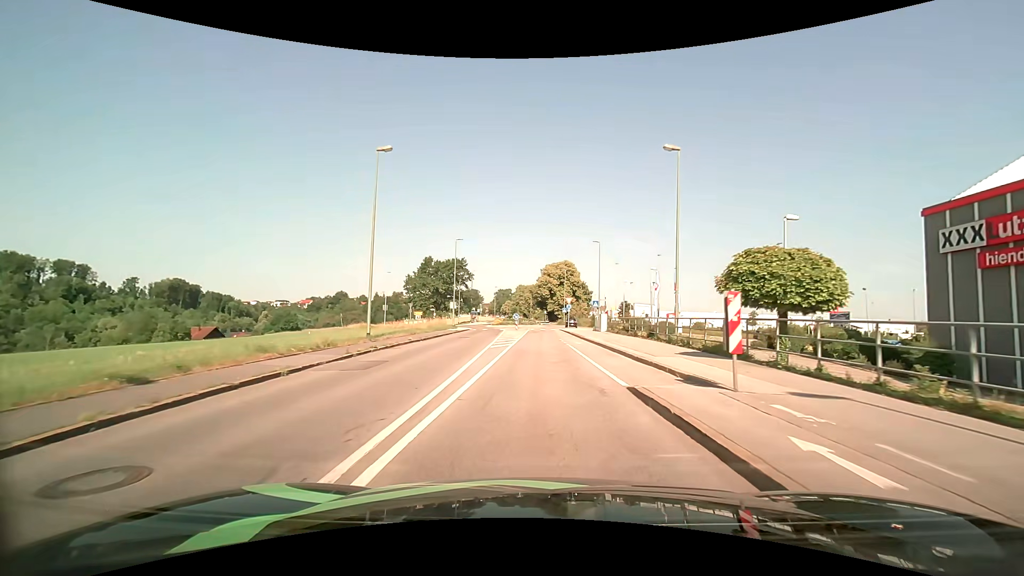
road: tertiary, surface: asphalt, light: Day
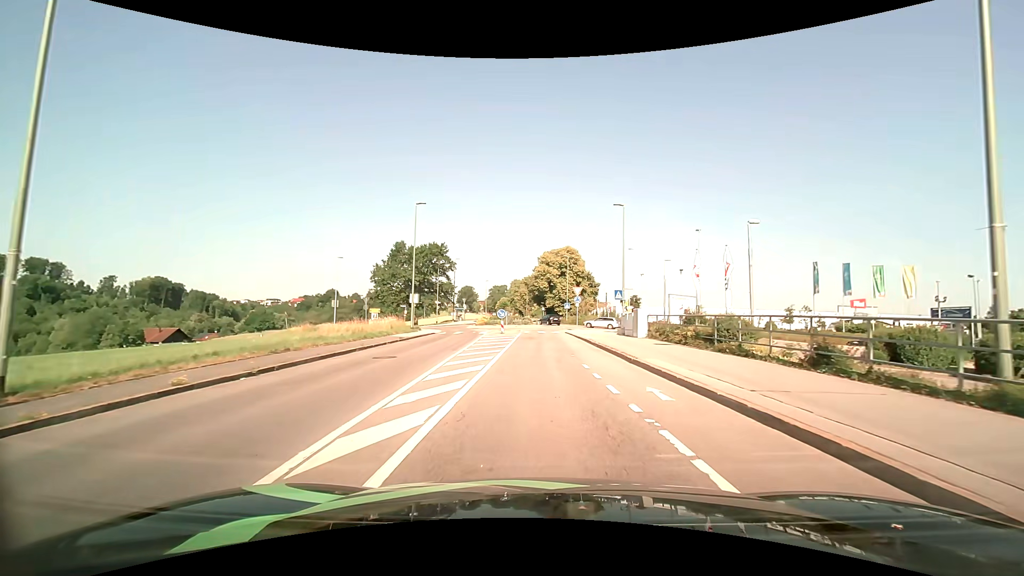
(+0.1, +17.1) m; +1°
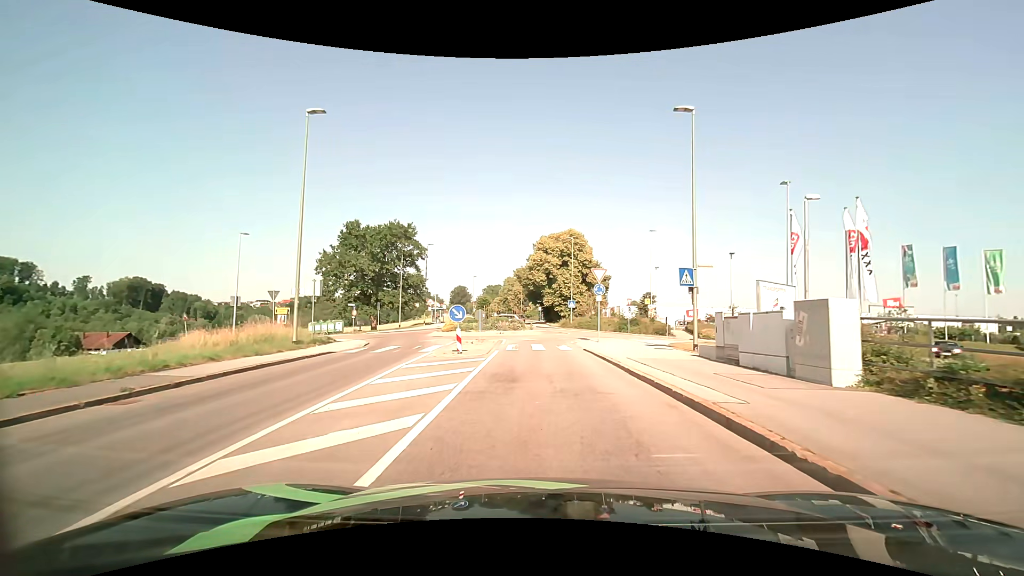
(+0.1, +17.8) m; 0°
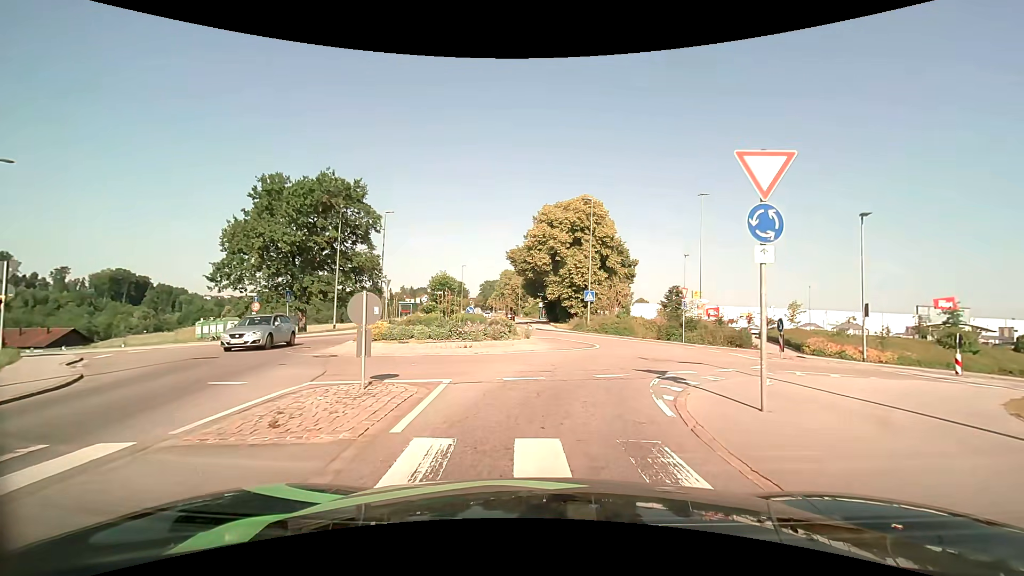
(0.0, +18.0) m; 0°
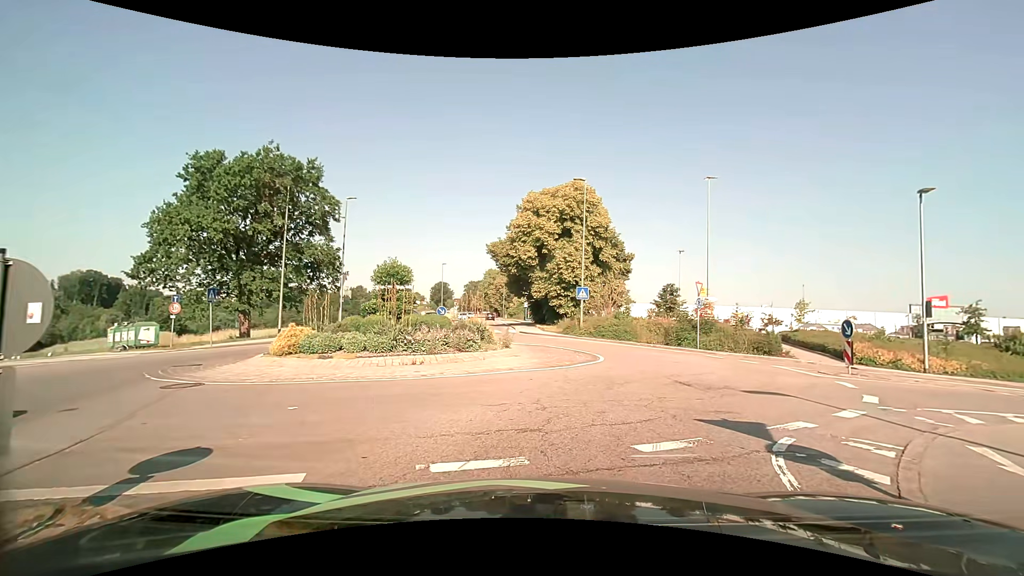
(0.0, +5.5) m; +1°
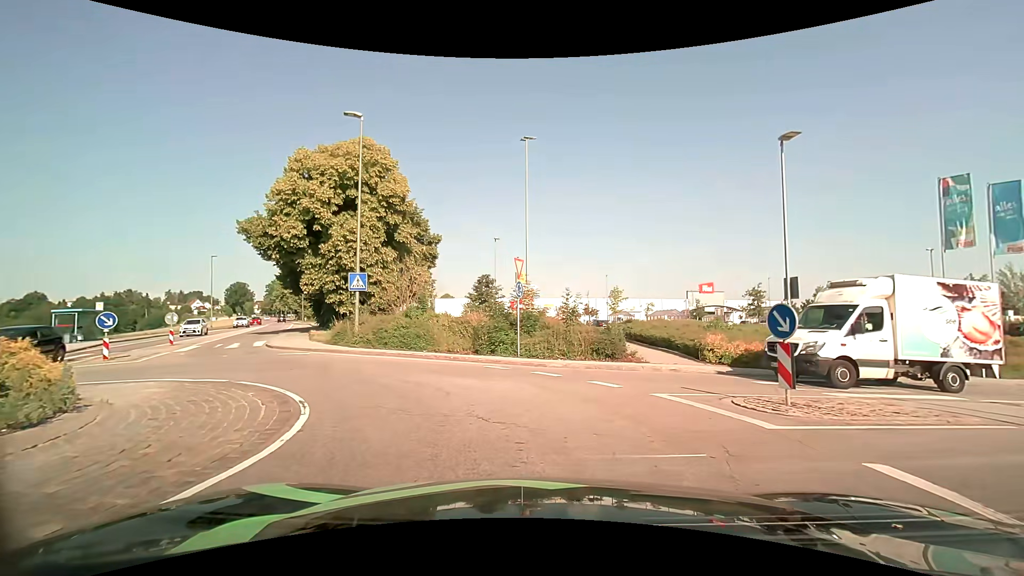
(+2.1, +9.9) m; +21°
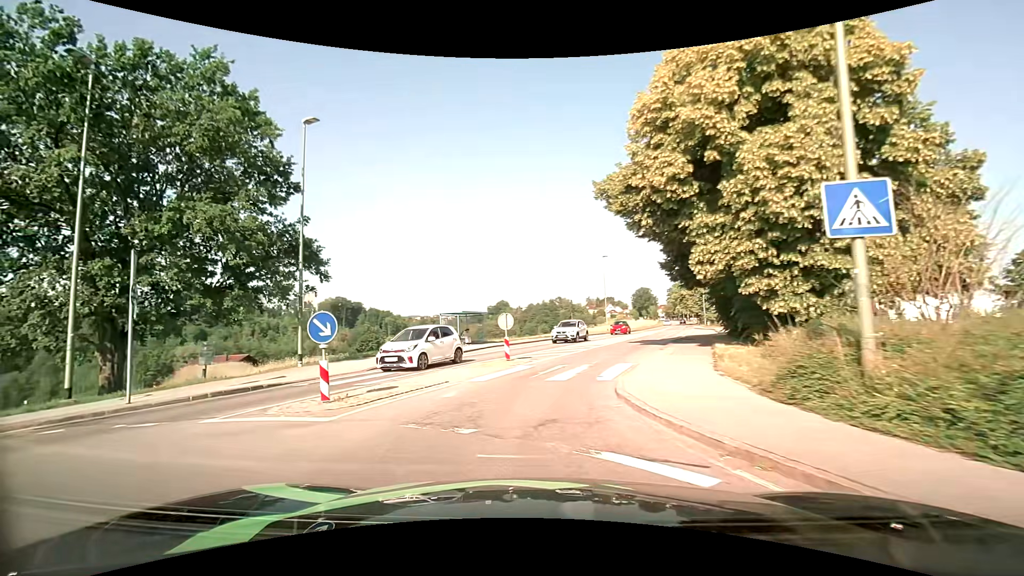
(-4.9, +13.9) m; -45°
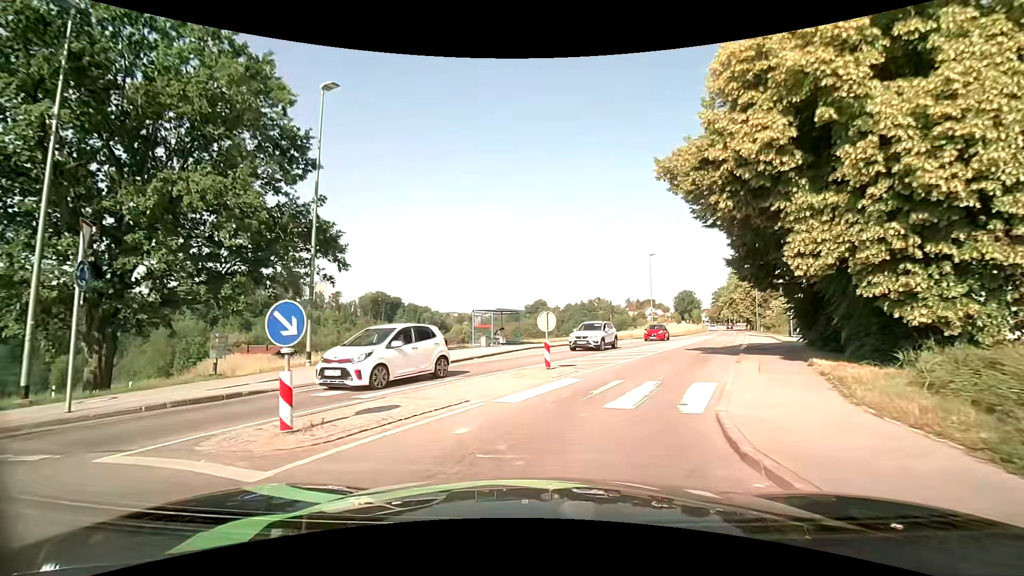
(-0.2, +3.2) m; -4°
(+1, +10) (+4, +19) (+8, +29) (+12, +38) (+16, +47) (+20, +56) (+24, +65) (+28, +75) (+31, +84) (+35, +93) m
